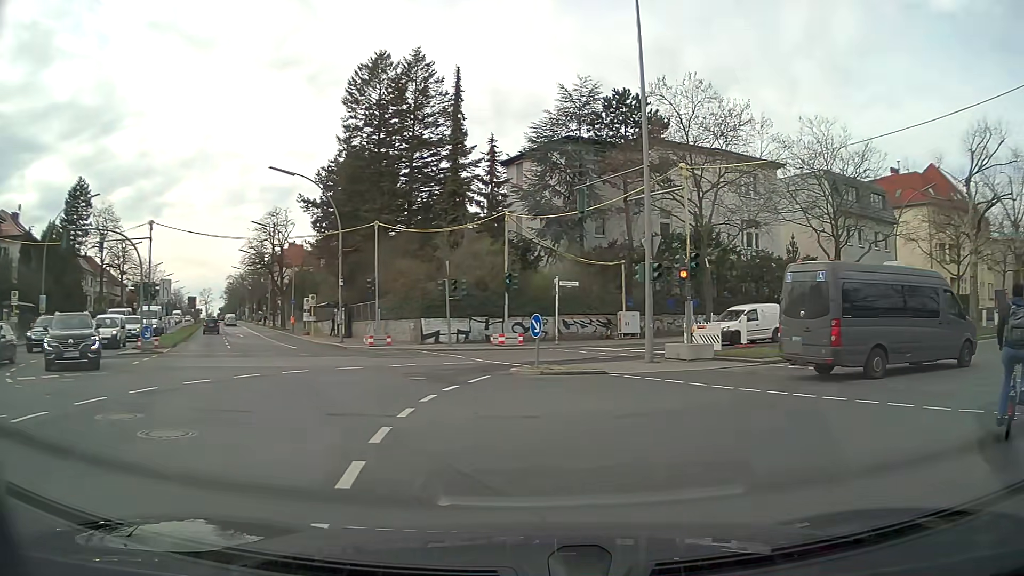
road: secondary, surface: asphalt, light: Day
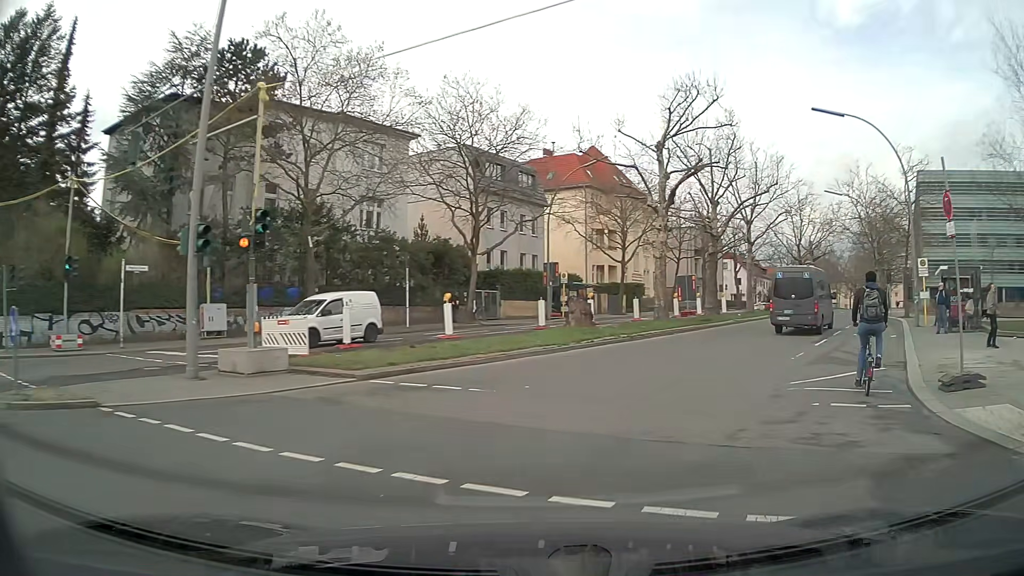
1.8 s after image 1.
(+1.9, +7.0) m; +30°
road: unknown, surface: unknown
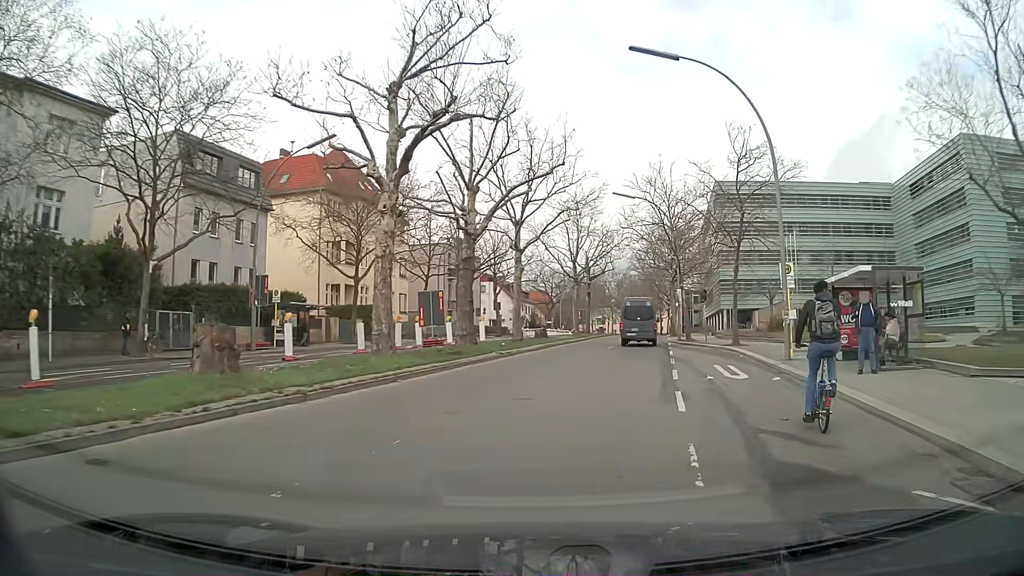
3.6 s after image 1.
(+2.5, +11.1) m; +20°
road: secondary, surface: asphalt
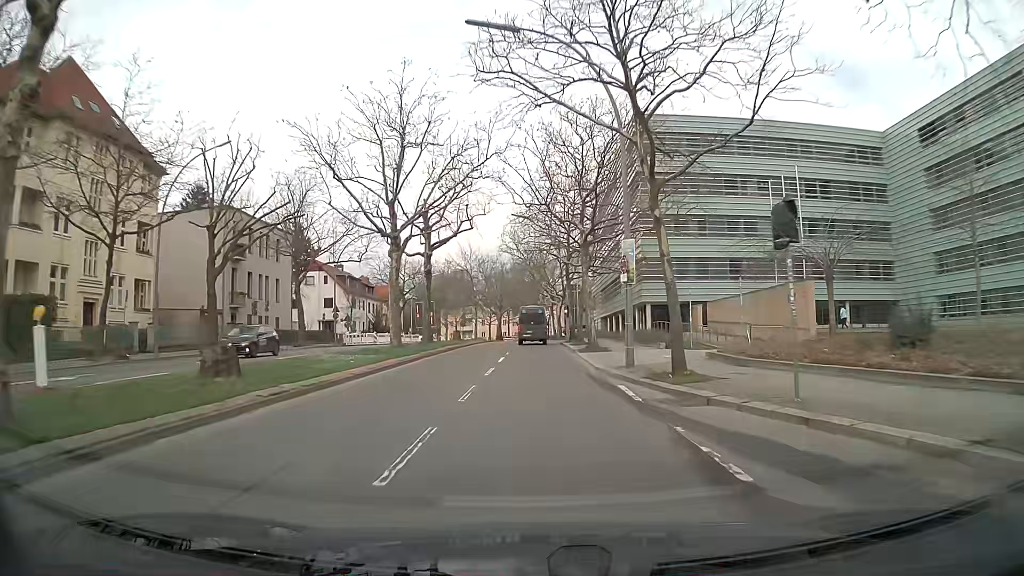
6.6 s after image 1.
(+4.2, +29.2) m; +11°
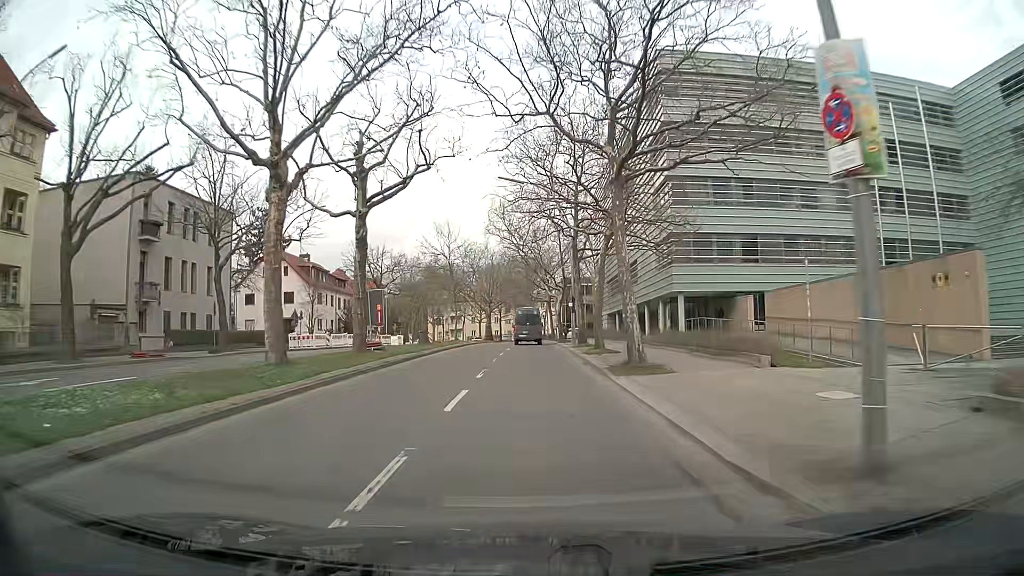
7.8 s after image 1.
(+0.1, +13.8) m; +1°
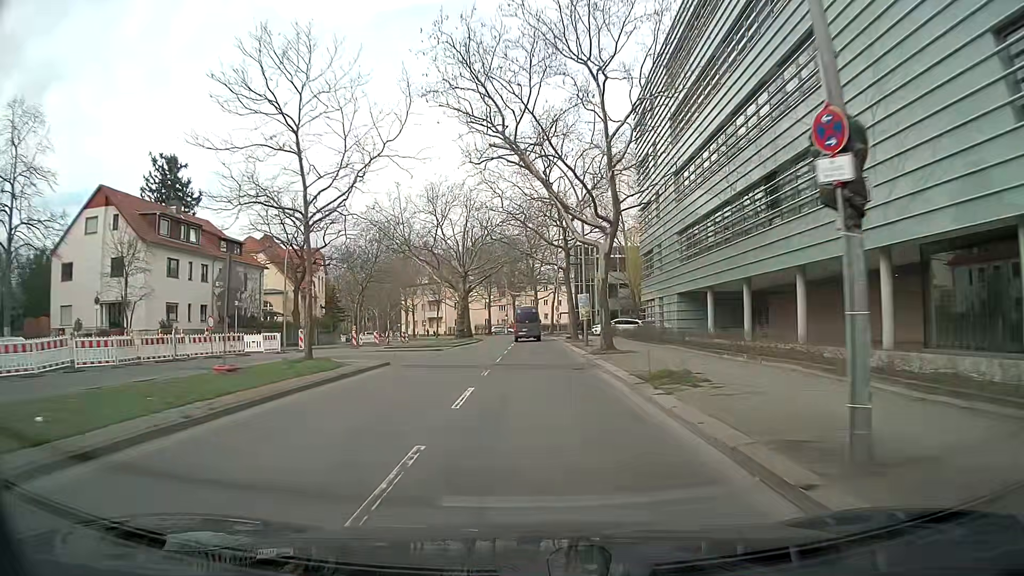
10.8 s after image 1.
(-0.1, +36.6) m; 0°
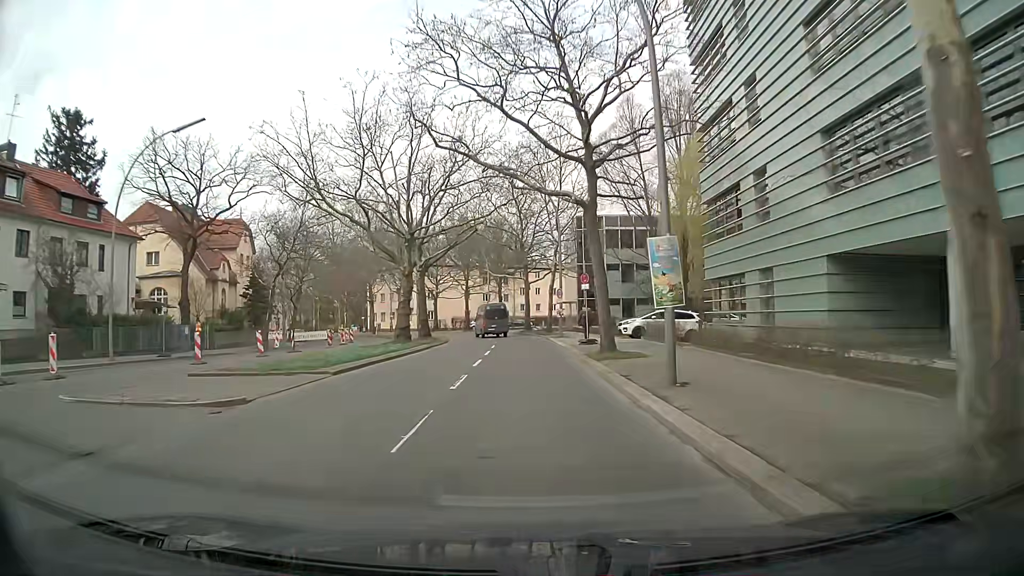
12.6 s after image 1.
(+0.1, +21.9) m; +1°
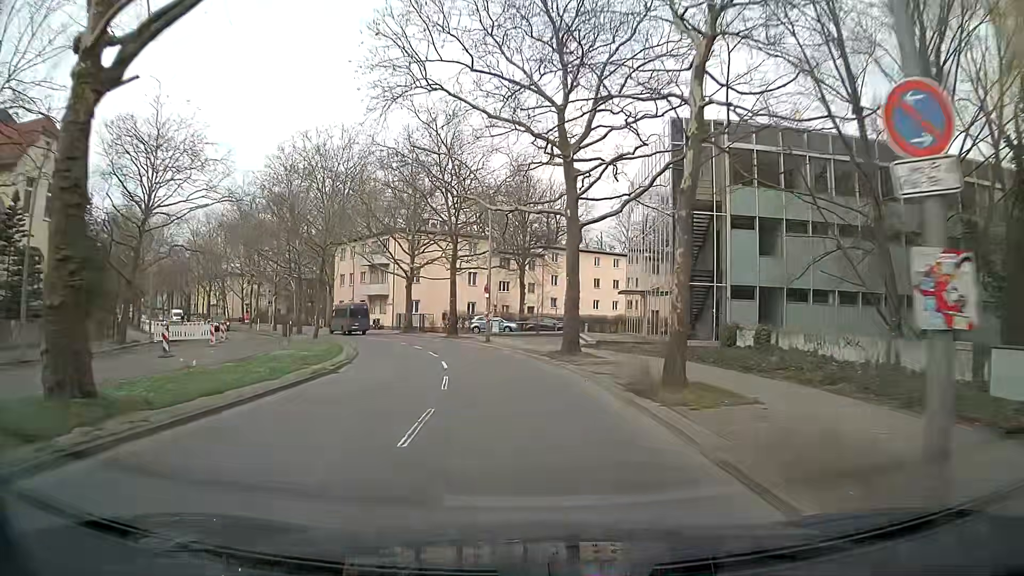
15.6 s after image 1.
(-0.5, +35.7) m; -2°
(0, +10) (-1, +20) (-3, +30) (-6, +39) (-10, +49) (-15, +57) (-20, +66) (-26, +74) (-32, +82) (-38, +90) m
